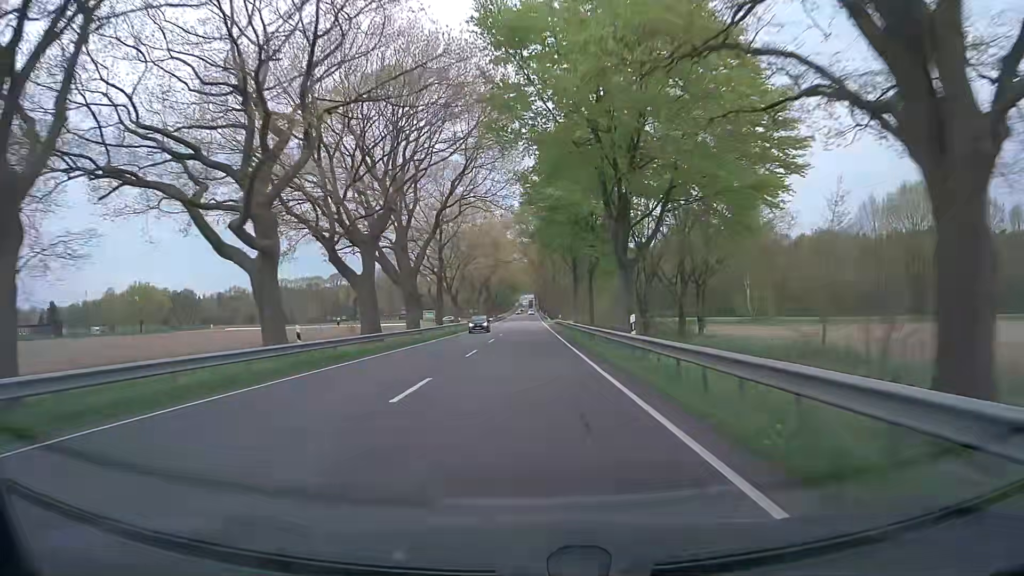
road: primary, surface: asphalt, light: Day
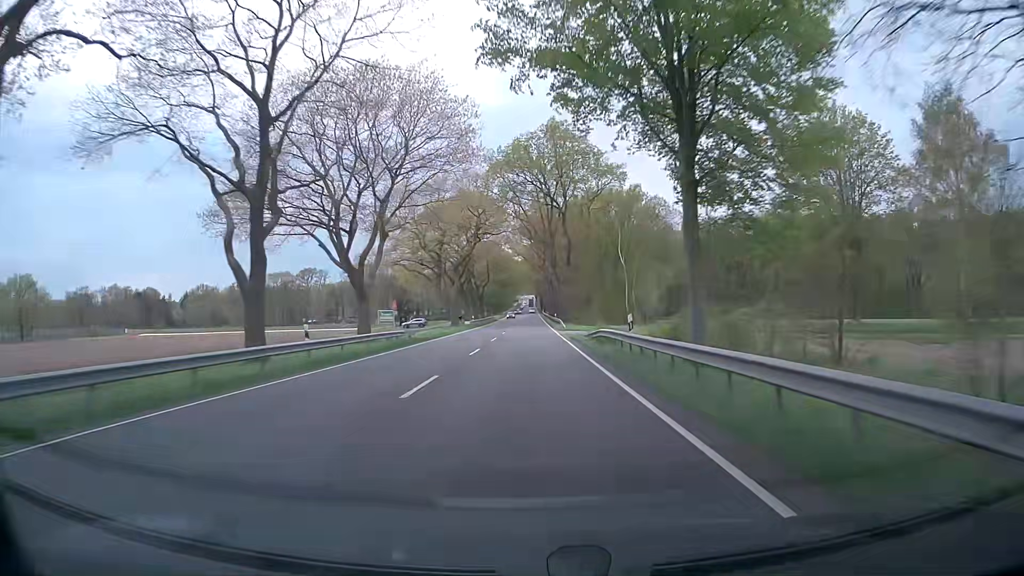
(-0.2, +47.5) m; -1°
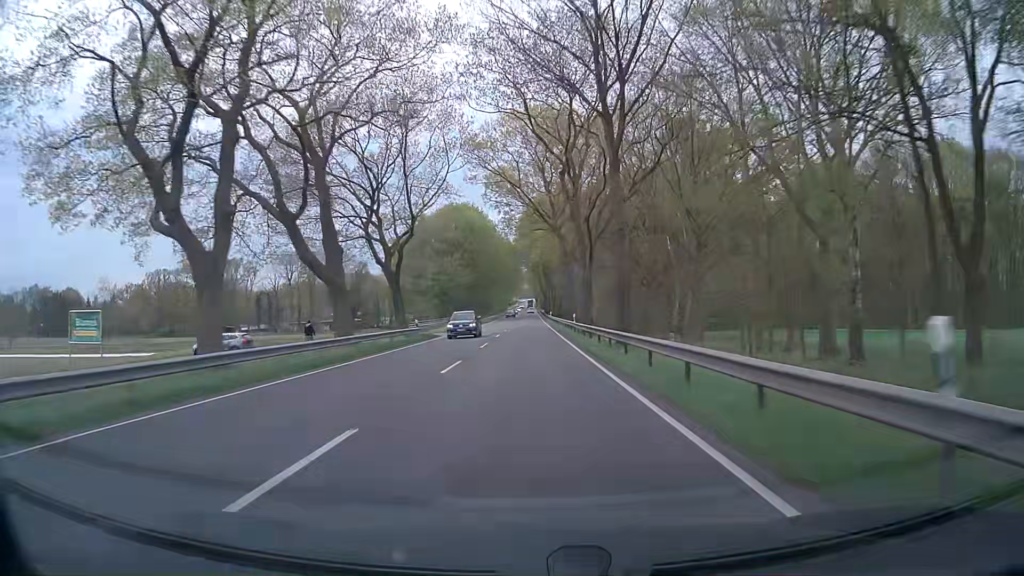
(+0.9, +79.0) m; +1°
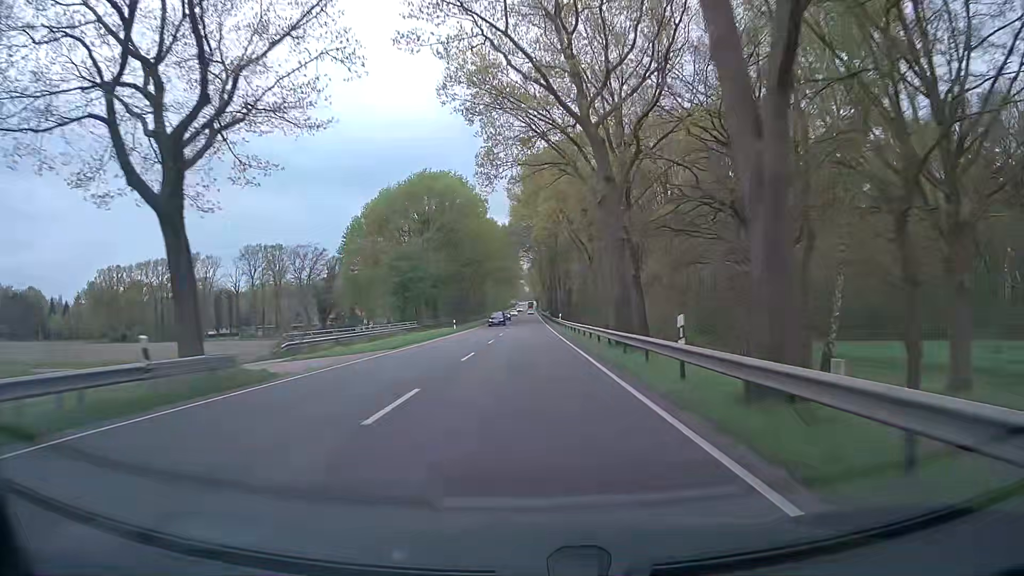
(-0.1, +31.5) m; 0°
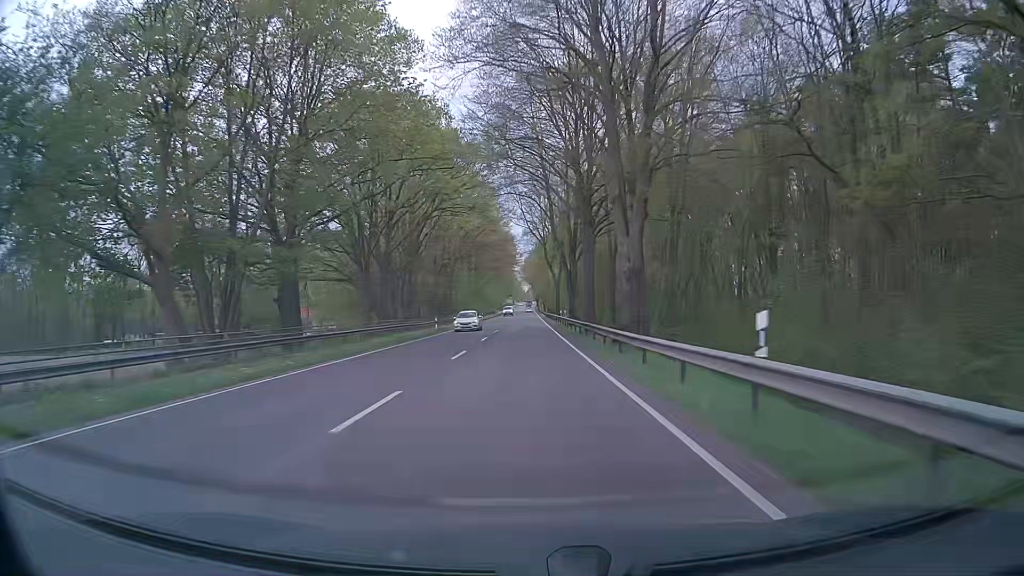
(+0.2, +60.4) m; 0°
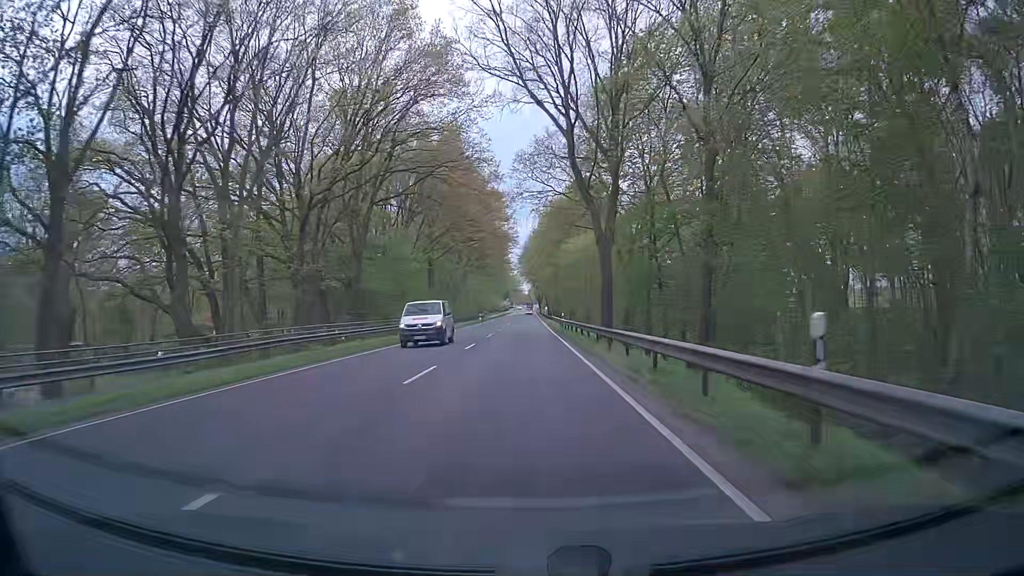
(-0.1, +53.9) m; 0°
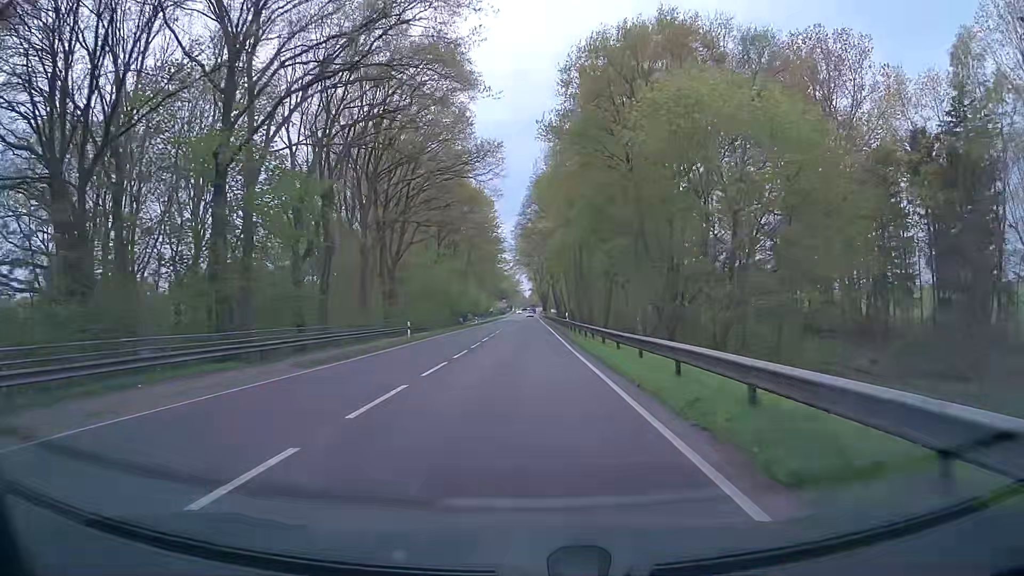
(+0.4, +57.9) m; 0°
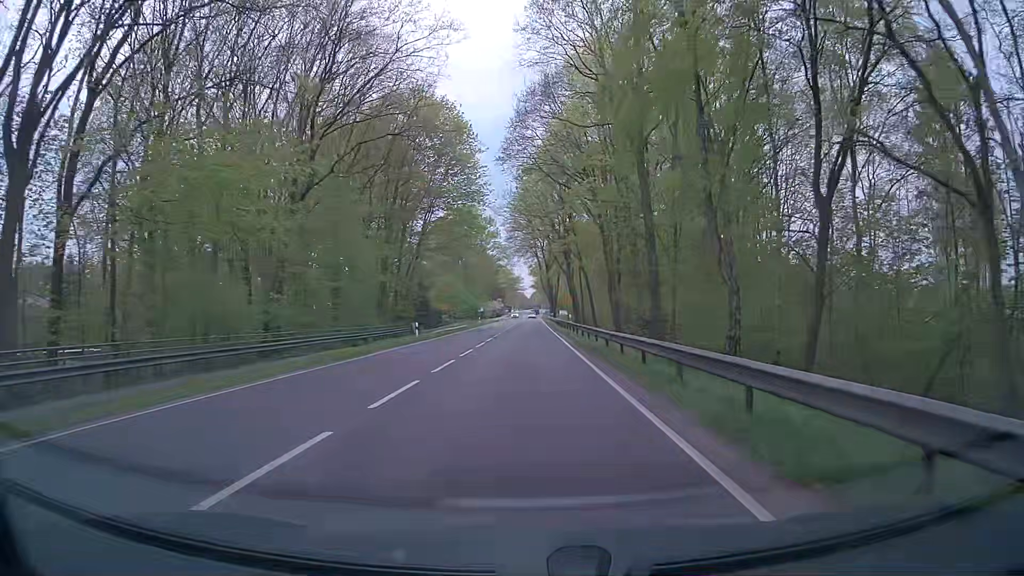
(+0.1, +47.4) m; 0°
(0, +10) (0, +20) (0, +30) (0, +40) (0, +50) (0, +60) (0, +70) (0, +80) (+1, +90) (+1, +100) m
